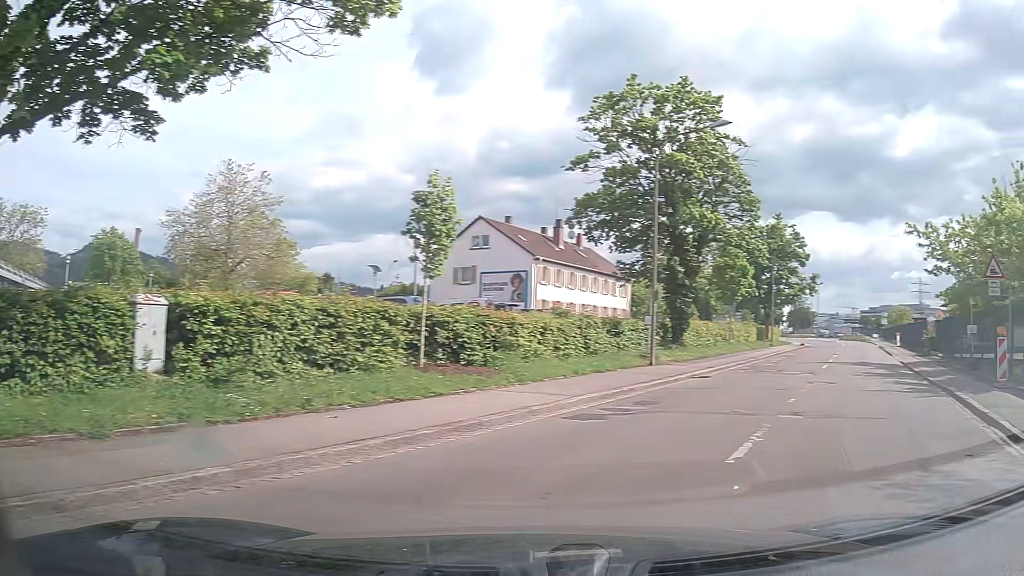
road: unclassified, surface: asphalt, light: Day
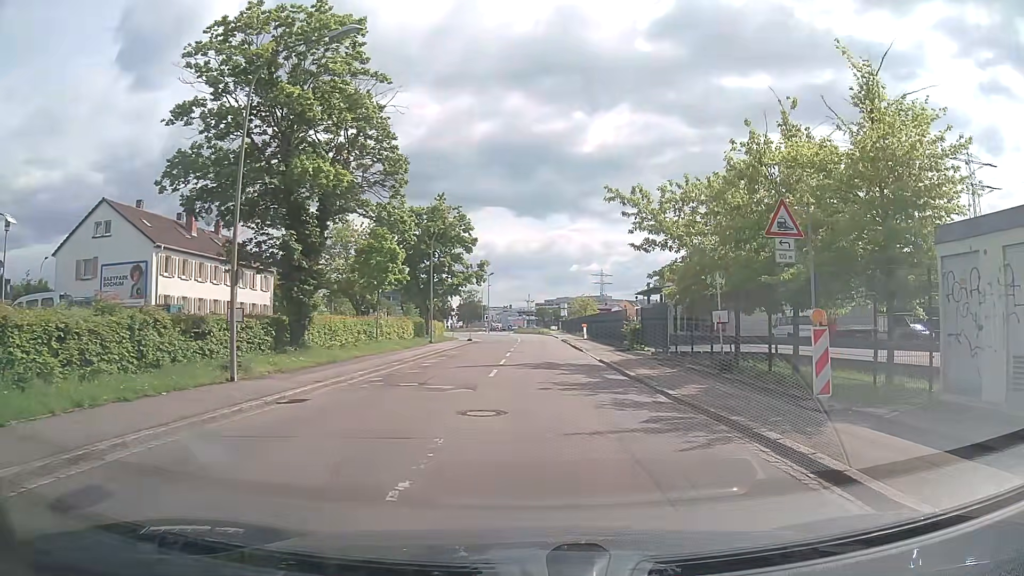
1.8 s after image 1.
(+2.5, +7.5) m; +26°
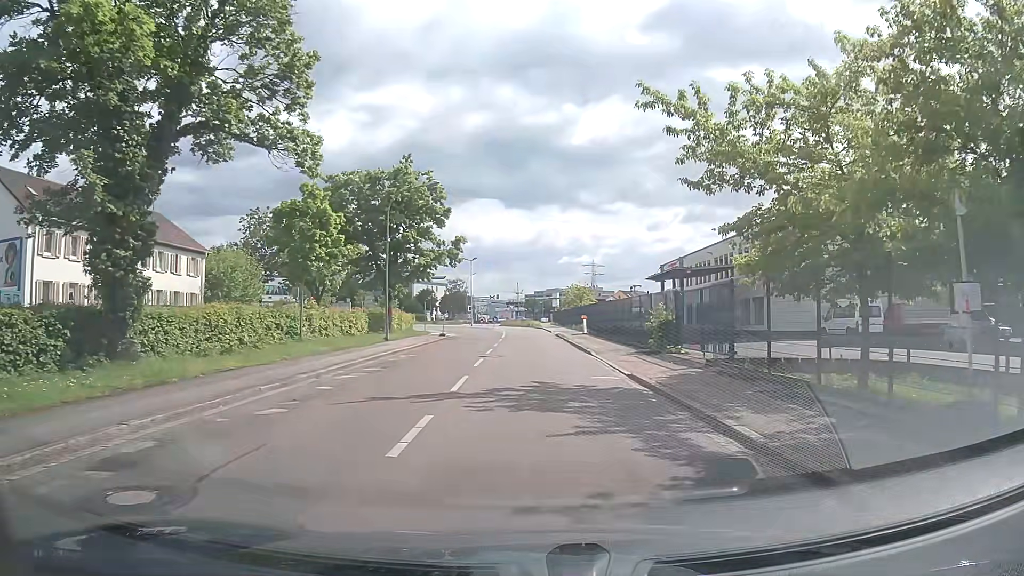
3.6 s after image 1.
(+0.2, +11.5) m; +1°
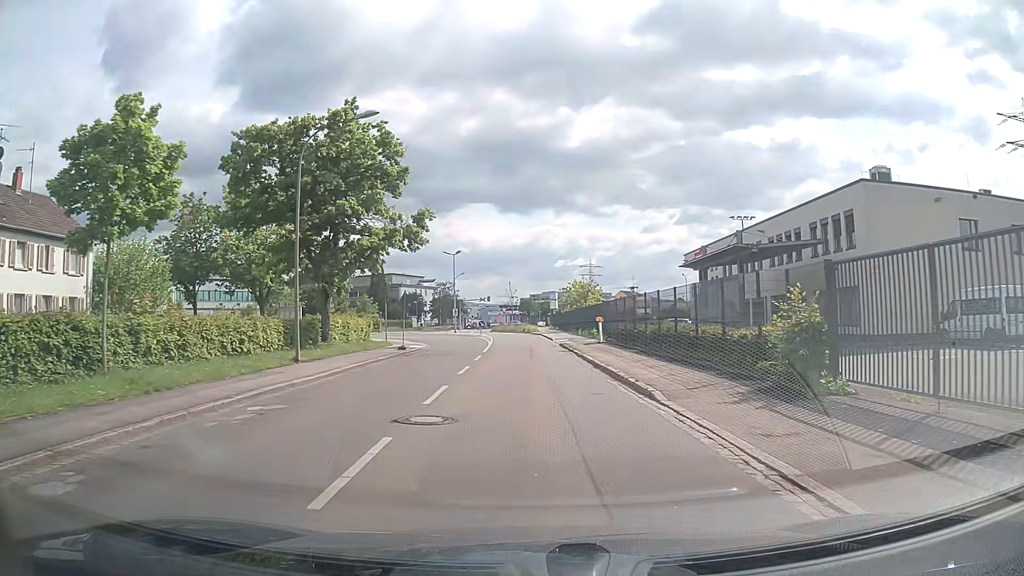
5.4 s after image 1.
(+0.1, +13.7) m; +1°
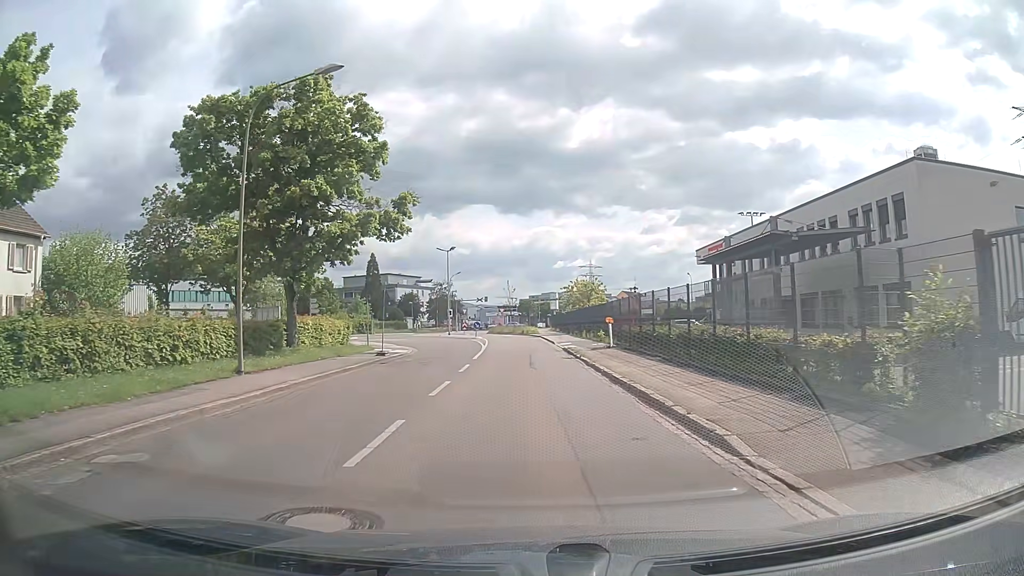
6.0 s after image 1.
(-0.1, +4.7) m; 0°
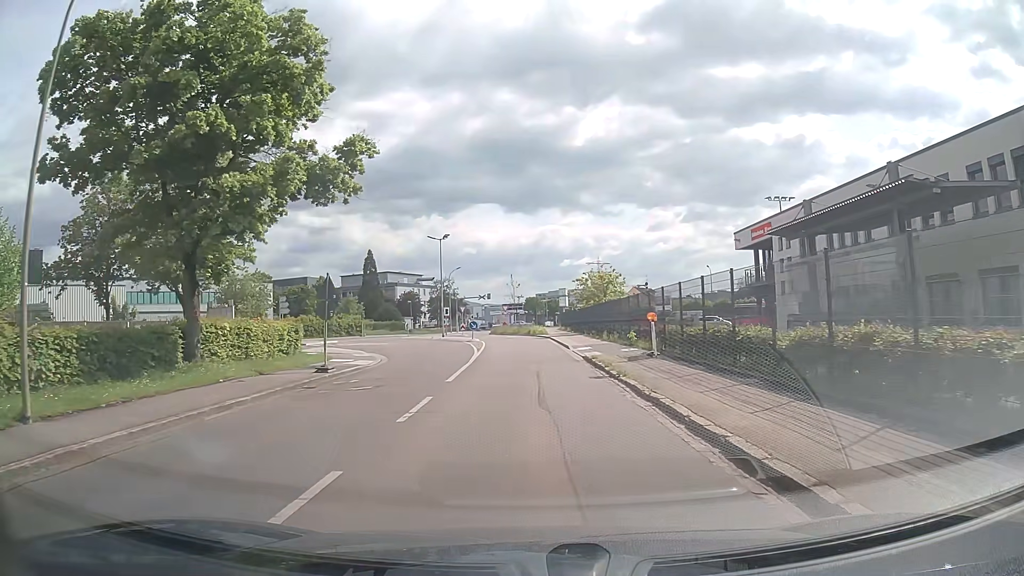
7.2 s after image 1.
(0.0, +9.2) m; -1°
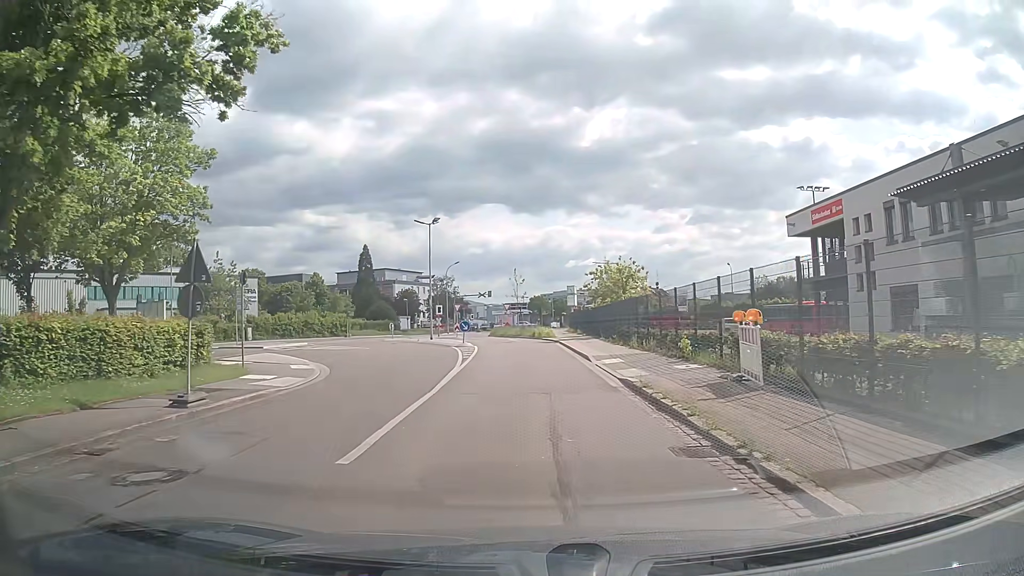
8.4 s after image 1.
(0.0, +8.9) m; -1°
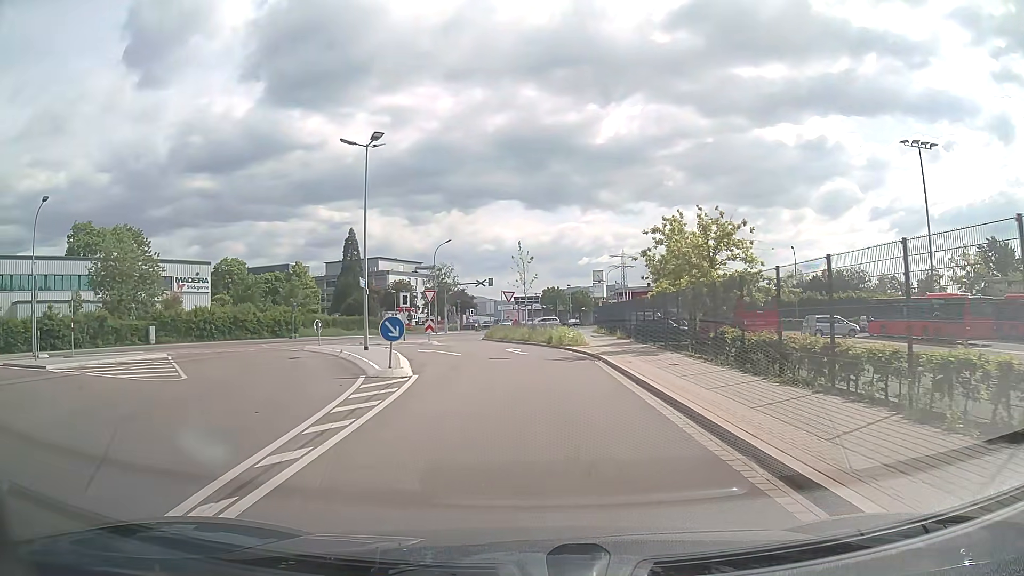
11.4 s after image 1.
(+0.1, +21.1) m; 0°
(0, +10) (-1, +20) (-4, +30) (-11, +36) (-20, +36) (-28, +30) (-33, +21) (-38, +13) (-43, +4) (-48, -5) m
